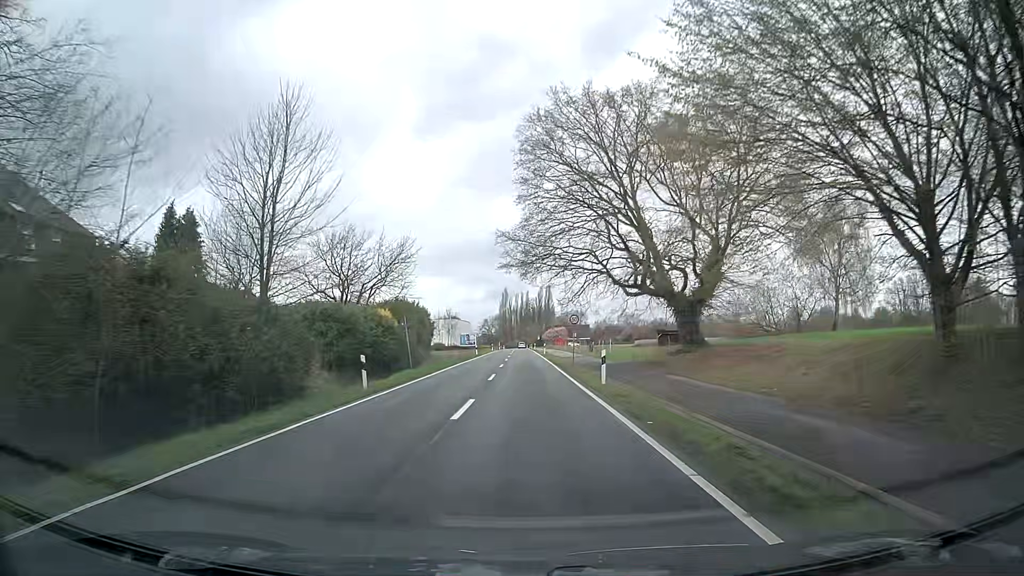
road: secondary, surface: asphalt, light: Day
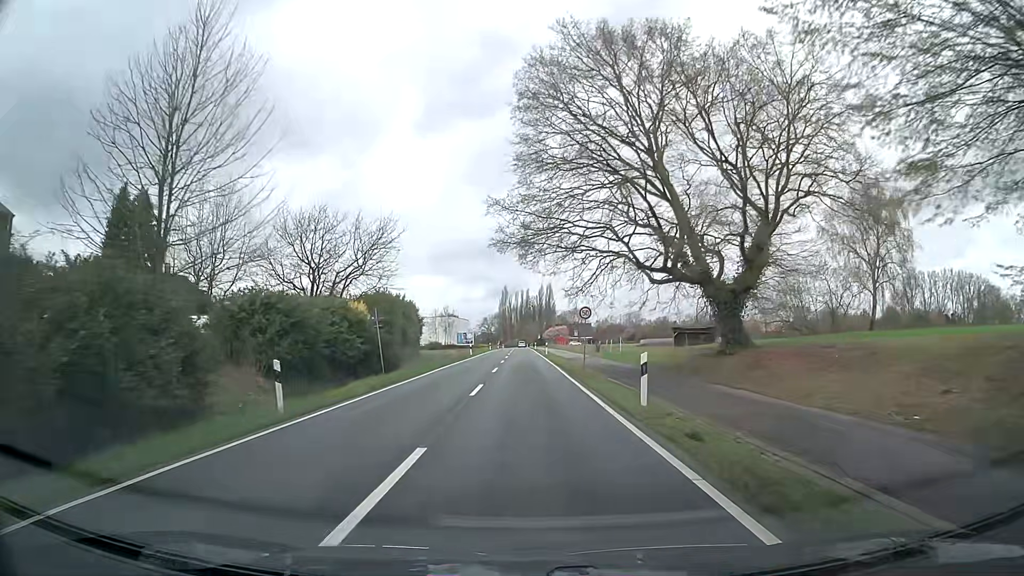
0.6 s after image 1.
(0.0, +7.5) m; +1°
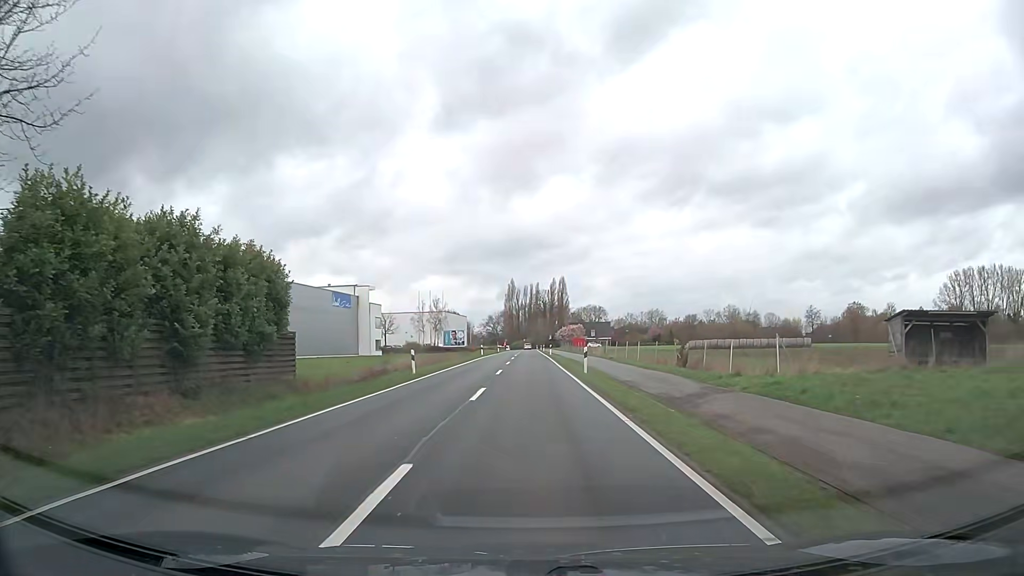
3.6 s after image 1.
(-0.7, +37.5) m; -1°
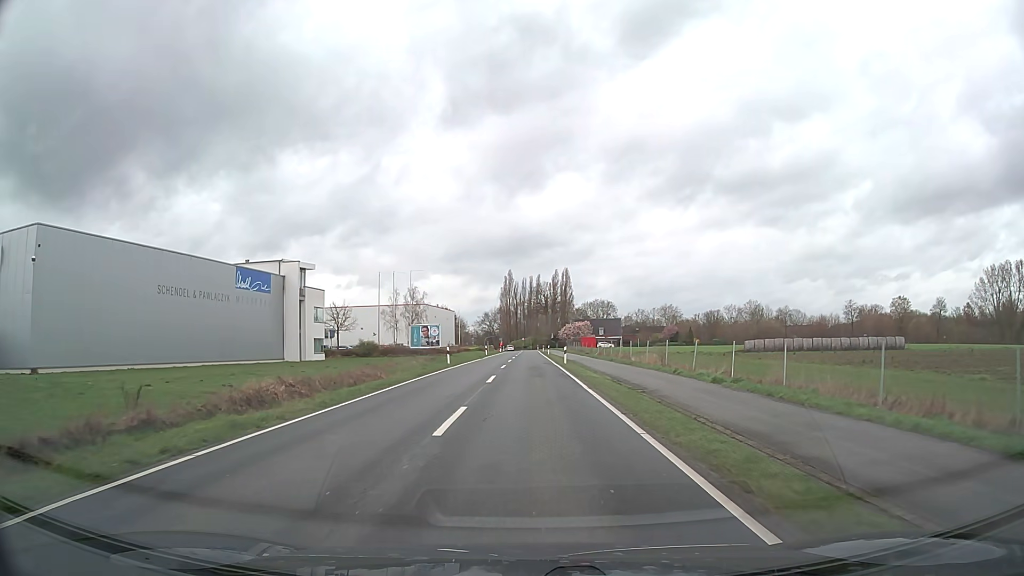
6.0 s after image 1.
(-0.3, +30.2) m; 0°
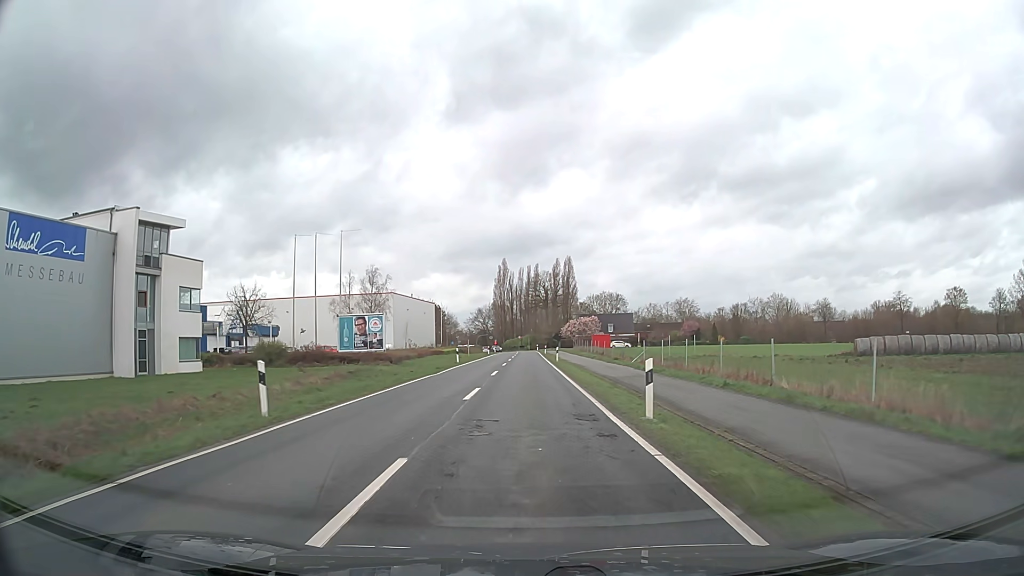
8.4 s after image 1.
(0.0, +30.2) m; 0°
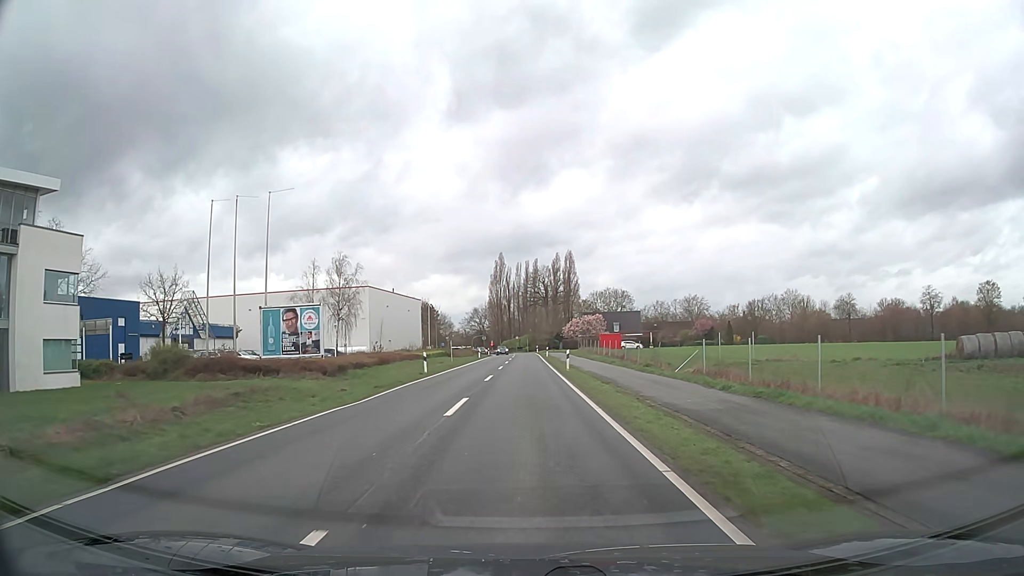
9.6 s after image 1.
(0.0, +15.1) m; 0°
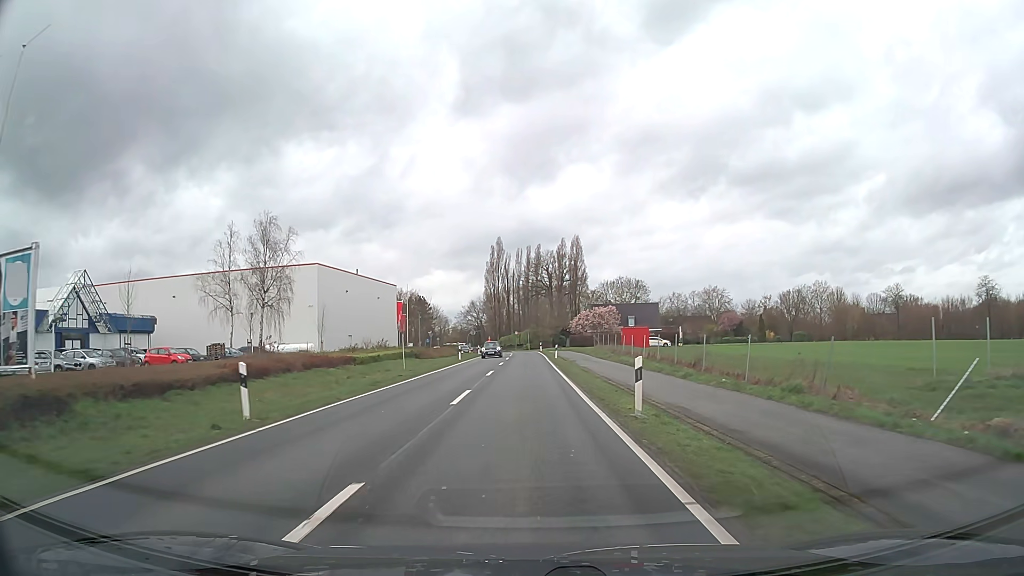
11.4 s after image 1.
(-0.1, +22.8) m; 0°
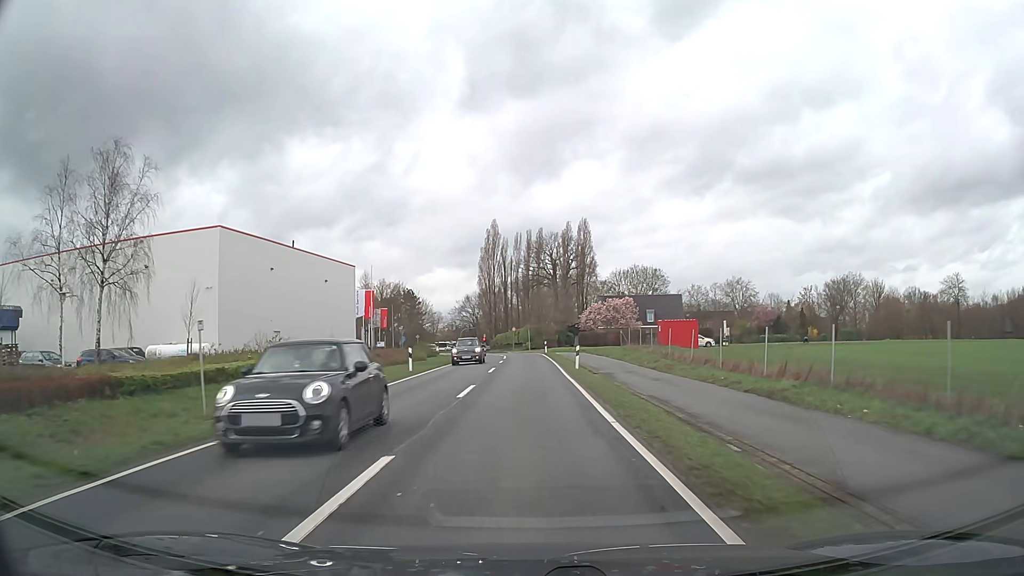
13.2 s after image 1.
(-0.1, +22.9) m; 0°
(0, +10) (0, +20) (0, +30) (0, +40) (0, +50) (0, +60) (-2, +70) (-4, +80) (-7, +89) (-10, +99) m
